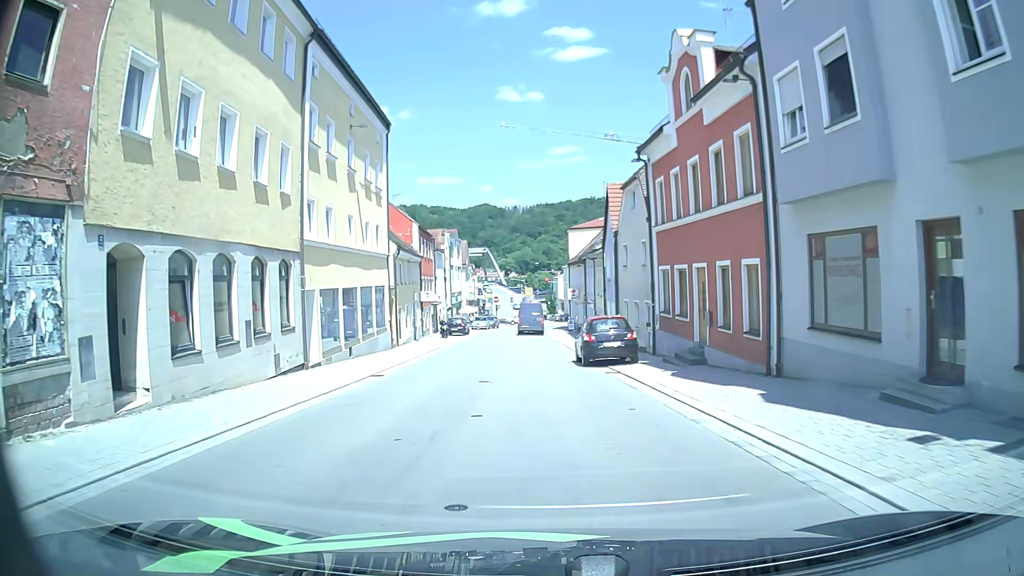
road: tertiary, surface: asphalt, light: Day
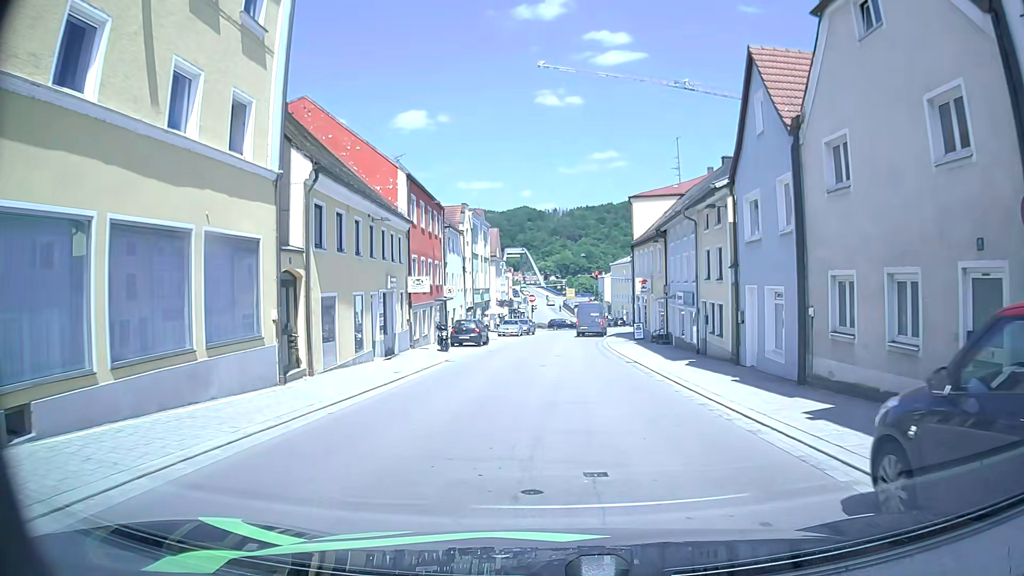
(-0.9, +18.6) m; -3°
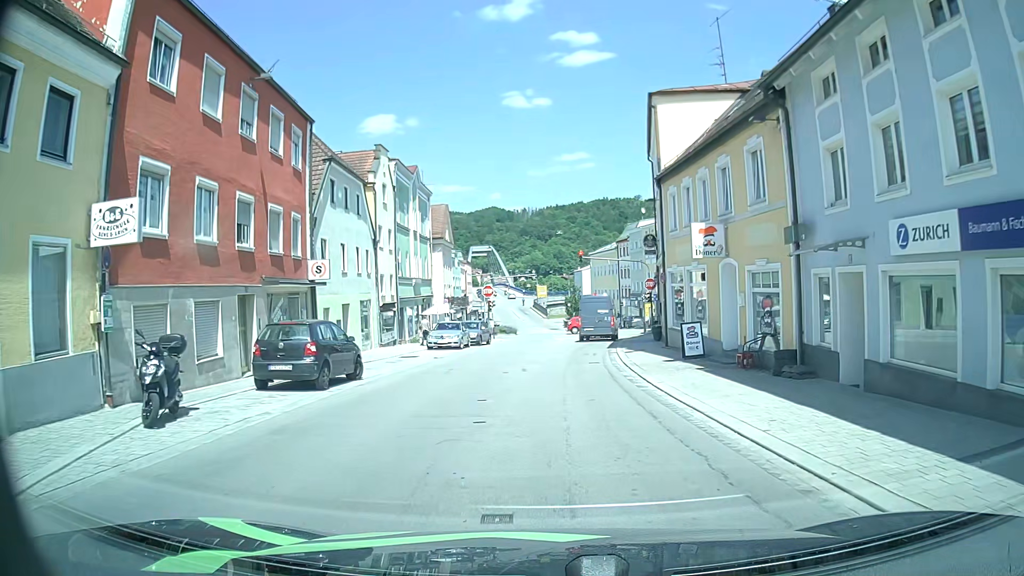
(+0.2, +21.5) m; +3°
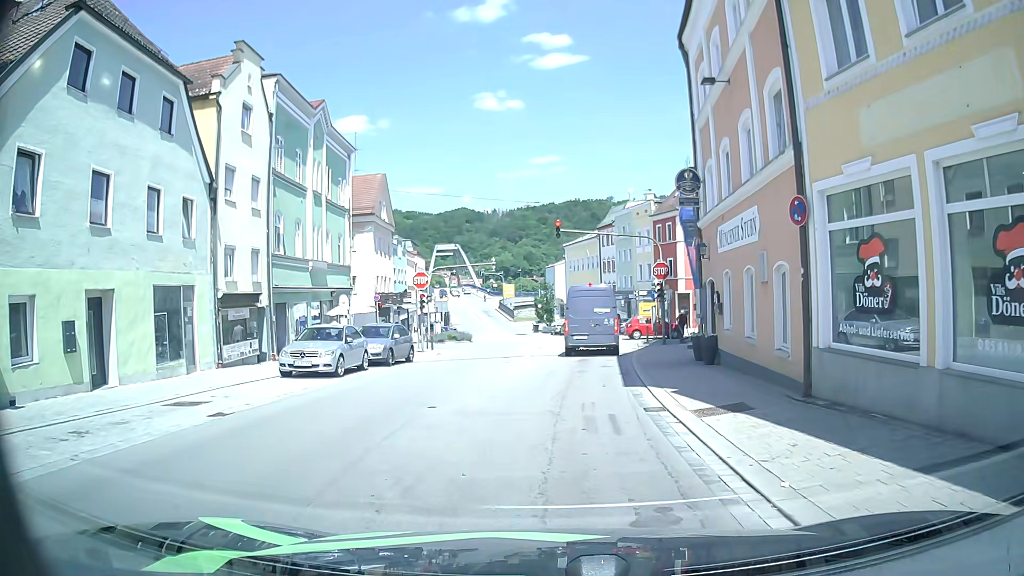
(+0.1, +15.9) m; 0°
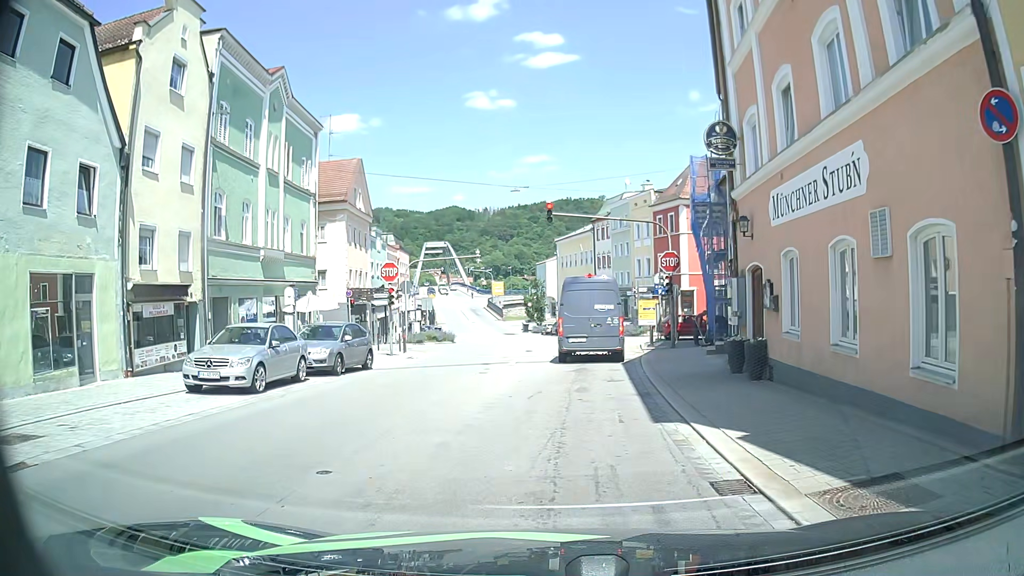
(+0.1, +4.8) m; +2°
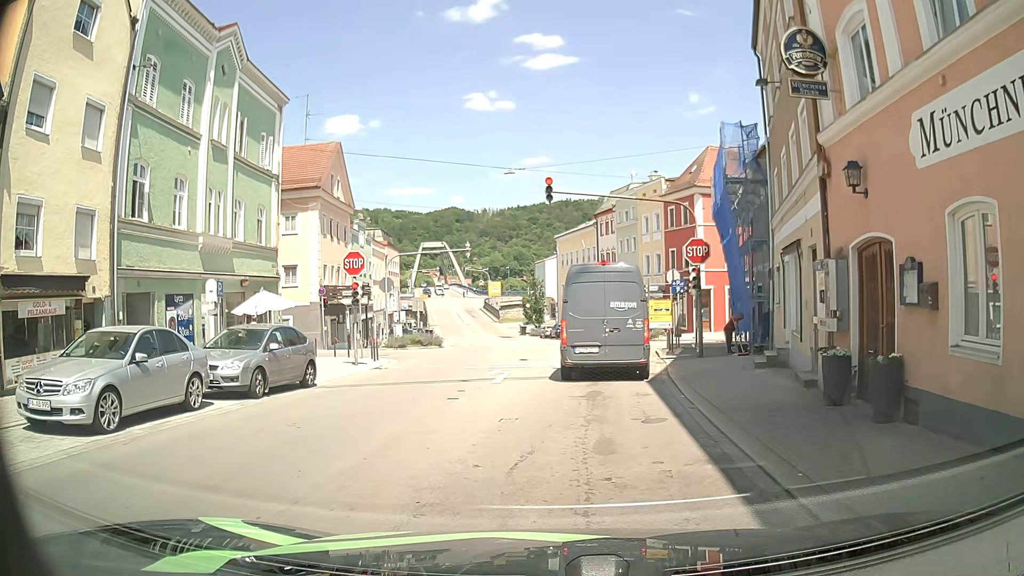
(-0.1, +5.2) m; +1°
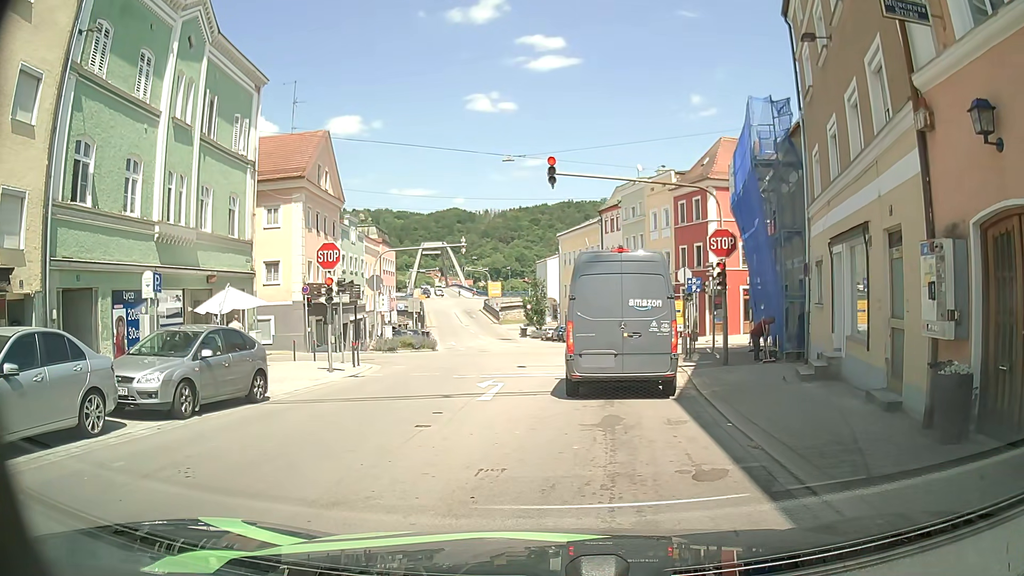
(0.0, +3.0) m; +1°
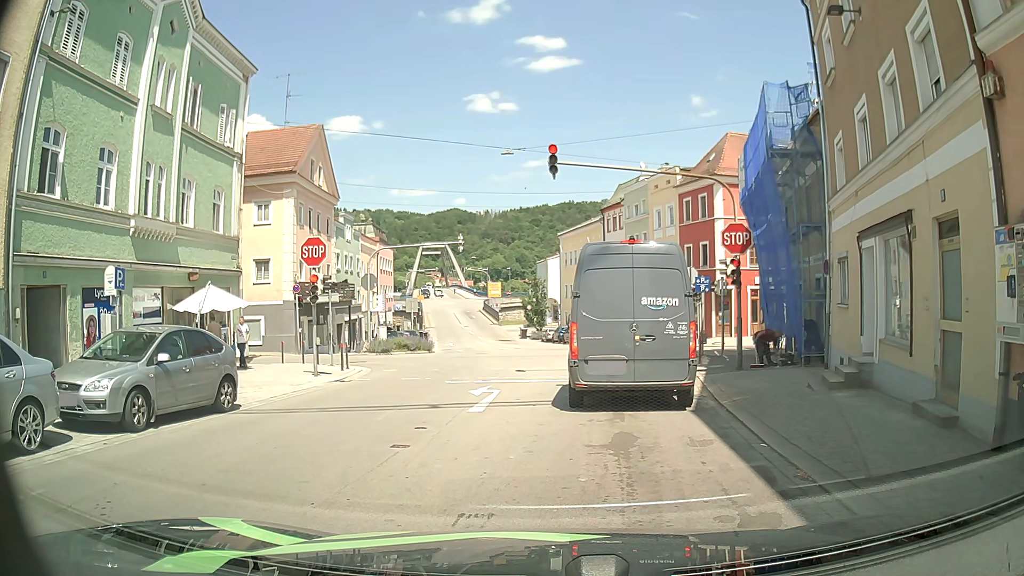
(0.0, +1.4) m; 0°
